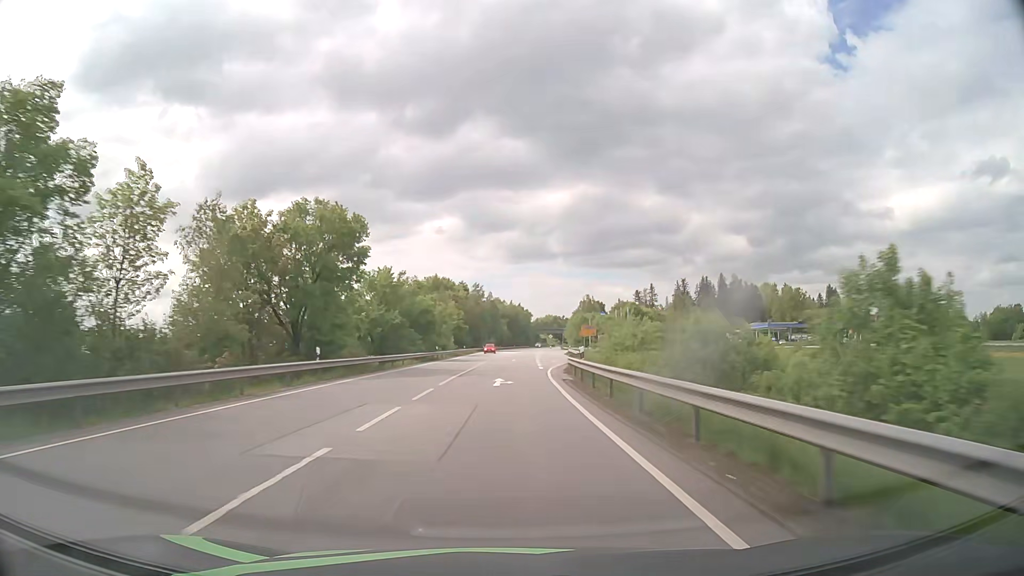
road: primary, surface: asphalt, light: Day
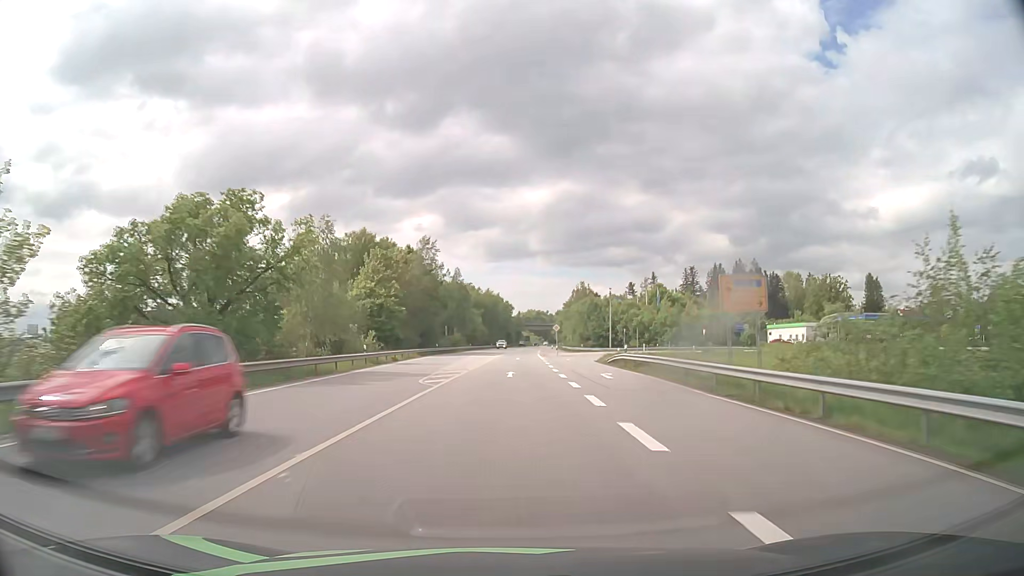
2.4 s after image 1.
(+1.0, +61.0) m; +2°
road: tertiary_link
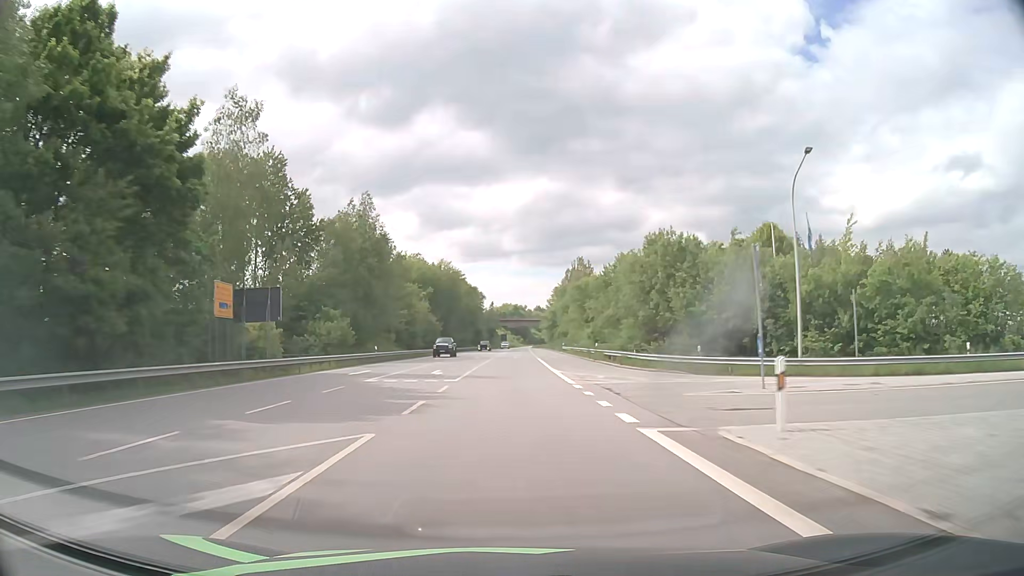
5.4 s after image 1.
(+1.6, +75.3) m; +2°
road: primary
(0, +10) (0, +20) (0, +30) (0, +40) (+1, +50) (+1, +60) (+1, +70) (+1, +80) (+1, +90) (+2, +100) m
